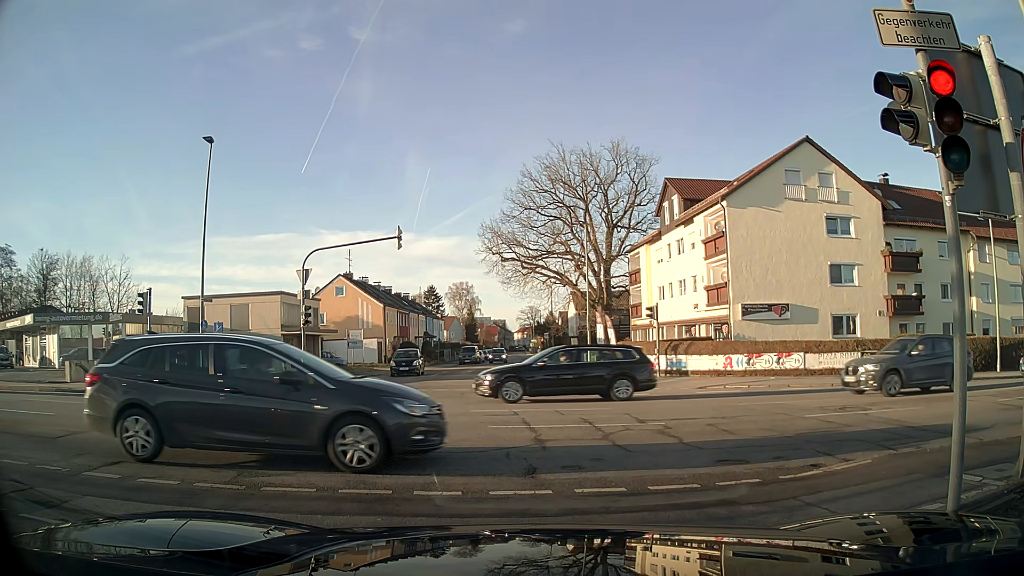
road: tertiary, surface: asphalt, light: Day
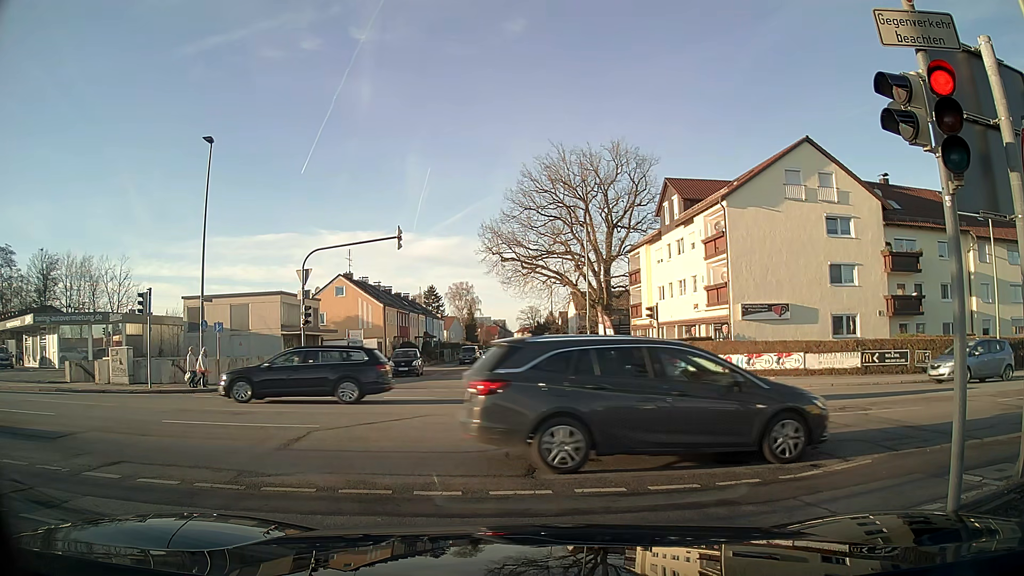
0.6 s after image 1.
(0.0, 0.0) m; 0°
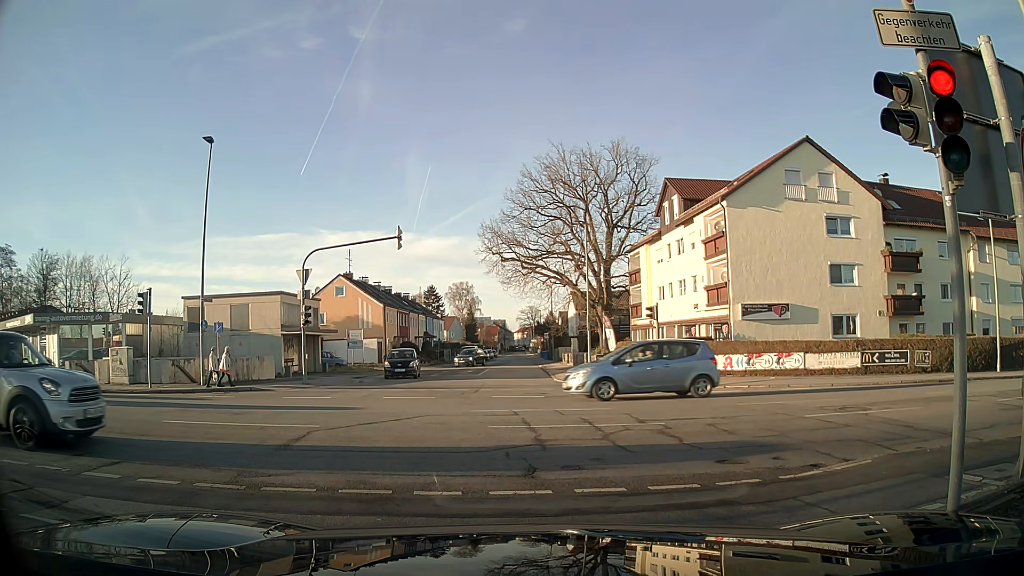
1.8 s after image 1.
(0.0, 0.0) m; 0°
